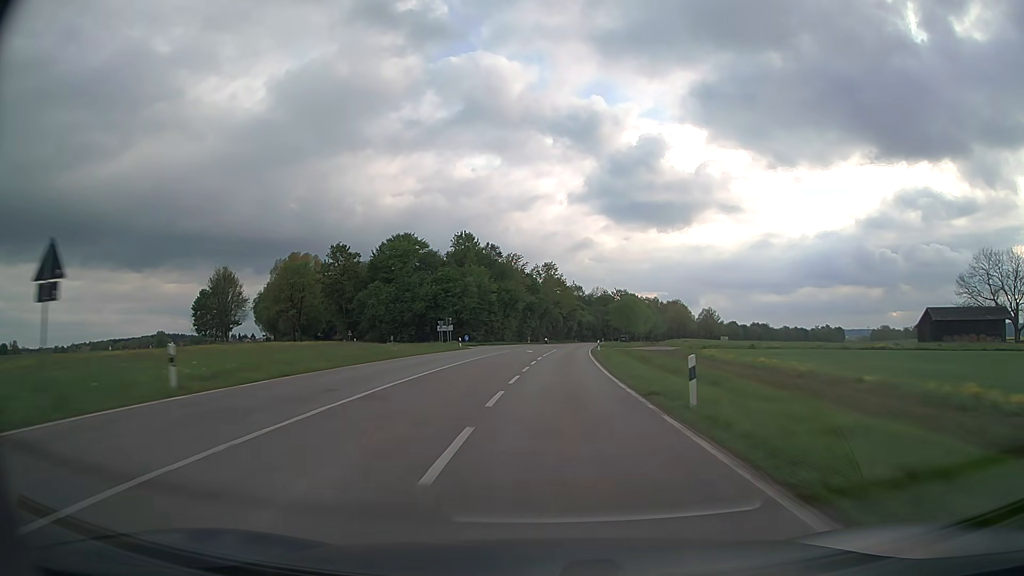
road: secondary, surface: asphalt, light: Day
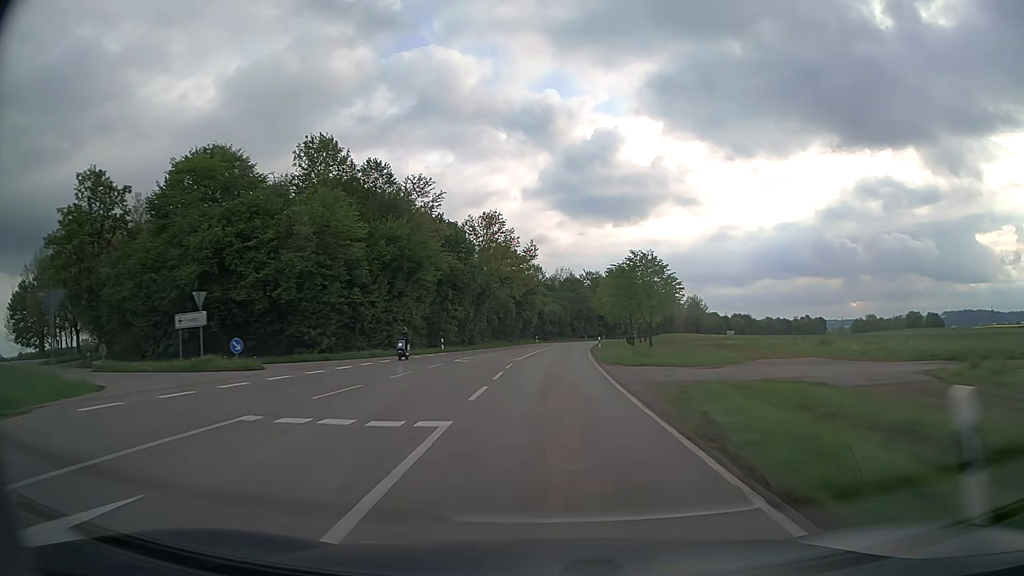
(+2.0, +52.4) m; +4°
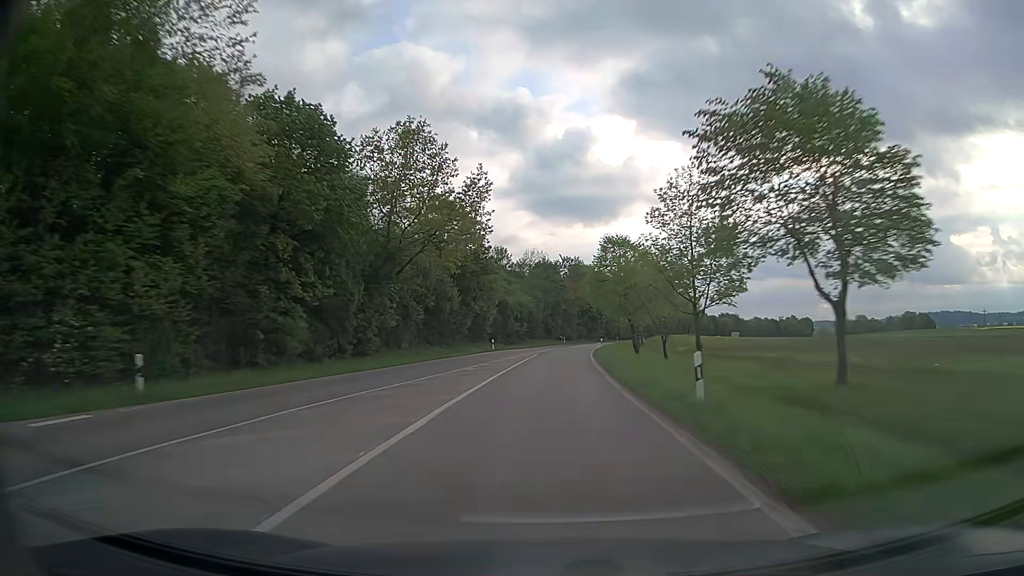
(+0.8, +35.0) m; +3°
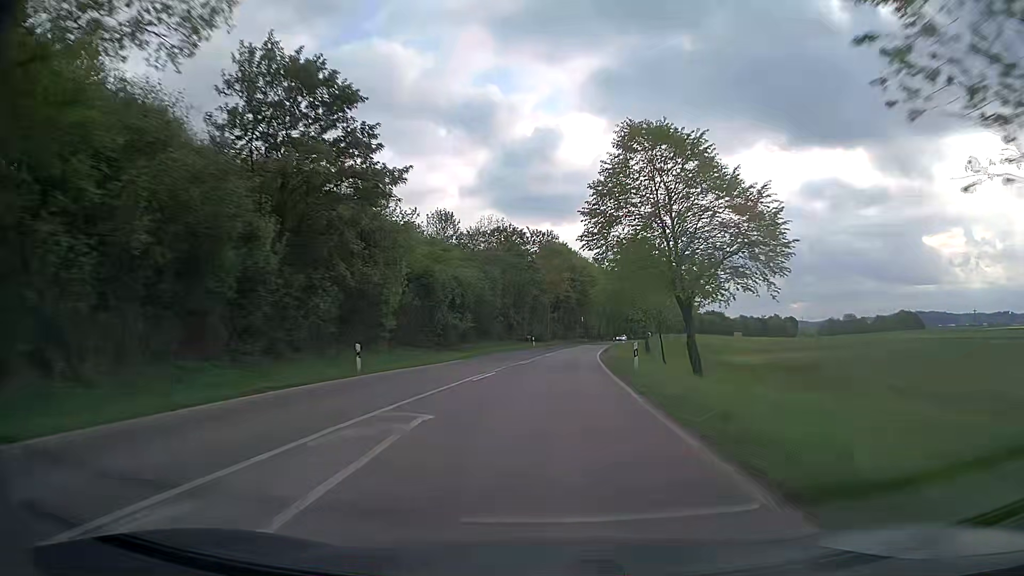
(+0.7, +35.0) m; +3°
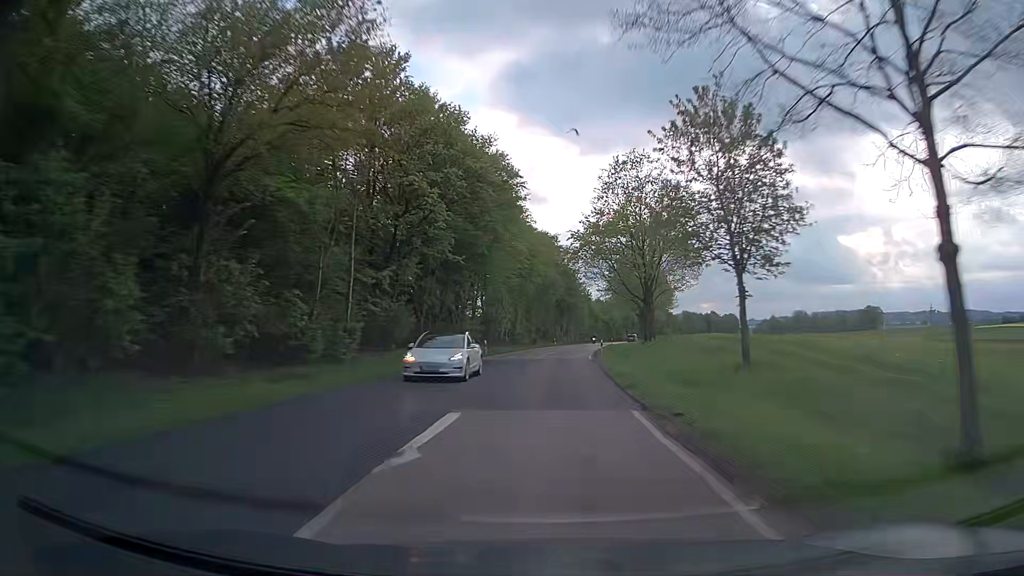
(+4.9, +69.7) m; +8°
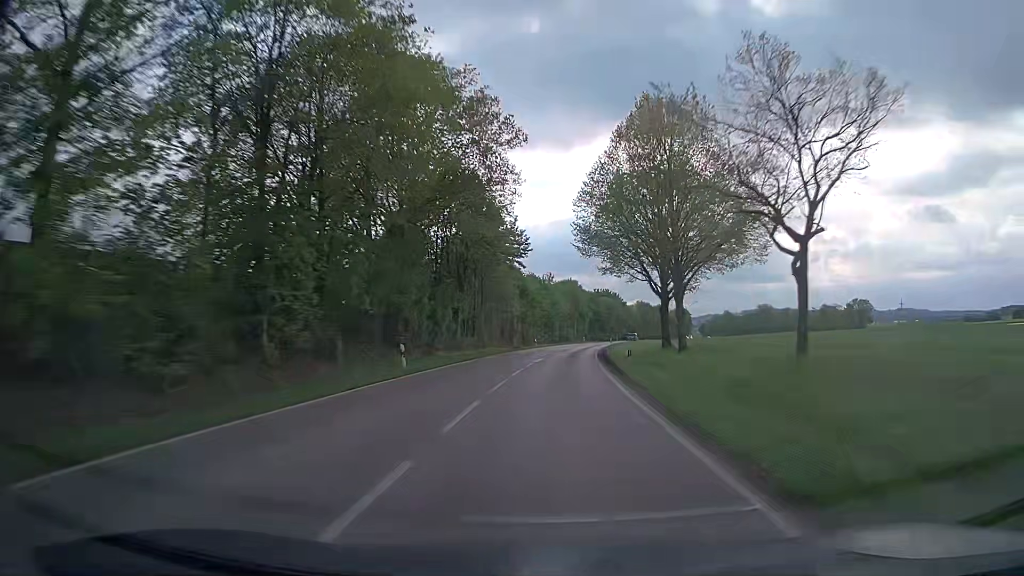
(+3.3, +69.8) m; +6°
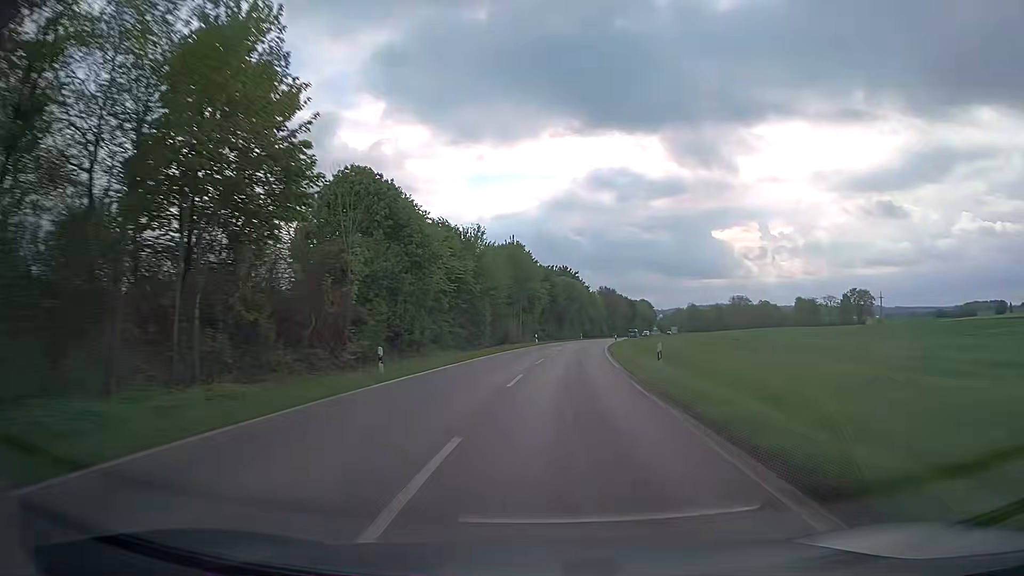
(+2.4, +51.8) m; +5°
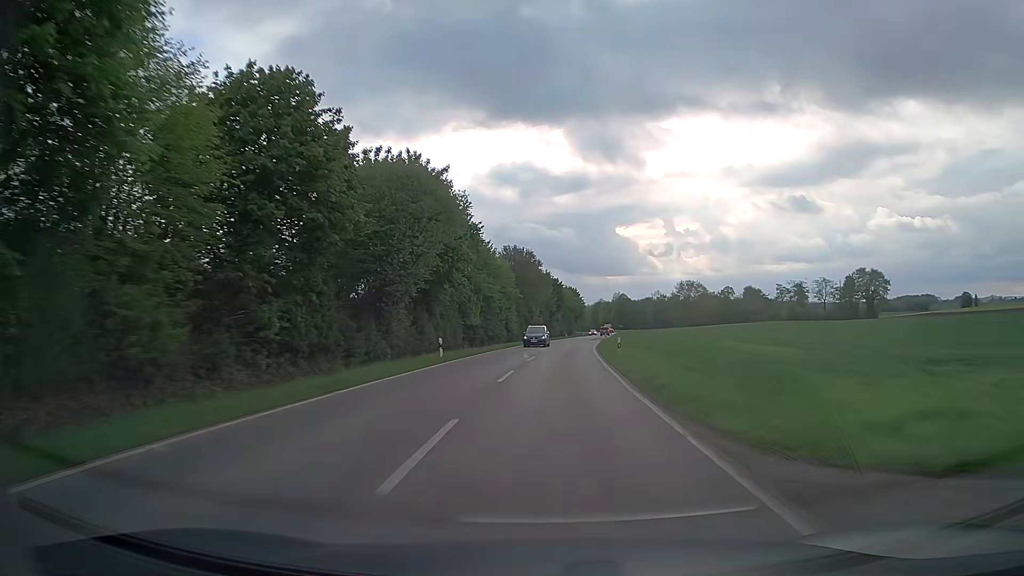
(+6.6, +80.5) m; +9°
(0, +10) (0, +20) (+1, +30) (+1, +40) (+2, +50) (+3, +60) (+4, +70) (+5, +80) (+6, +90) (+7, +100) m
